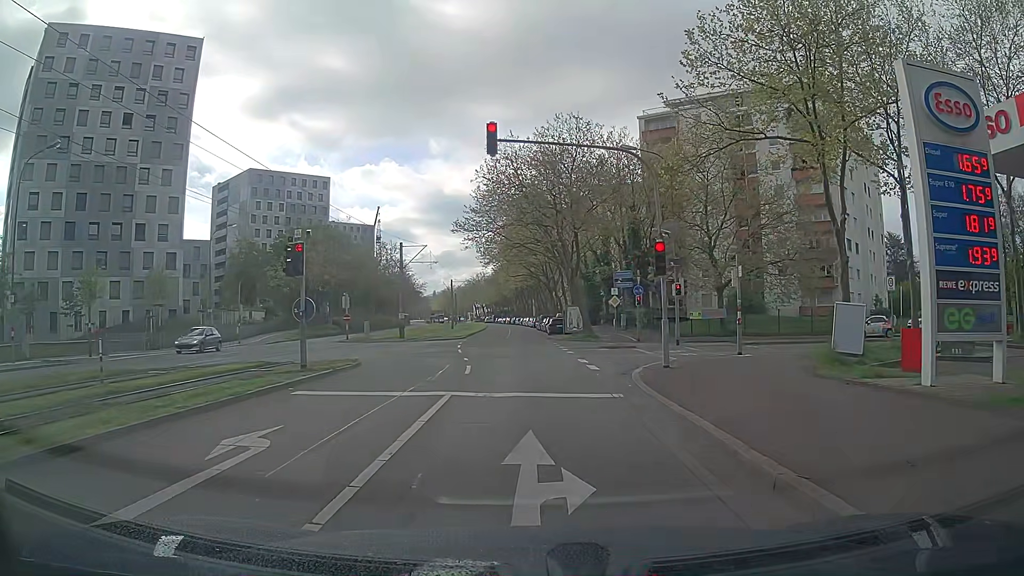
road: tertiary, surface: asphalt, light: Day
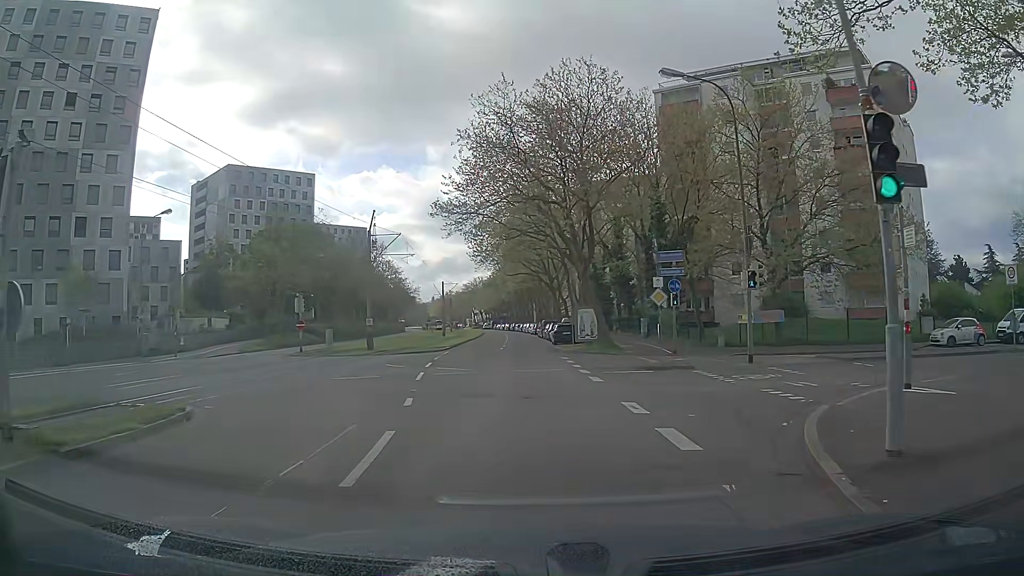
(+0.1, +10.9) m; 0°
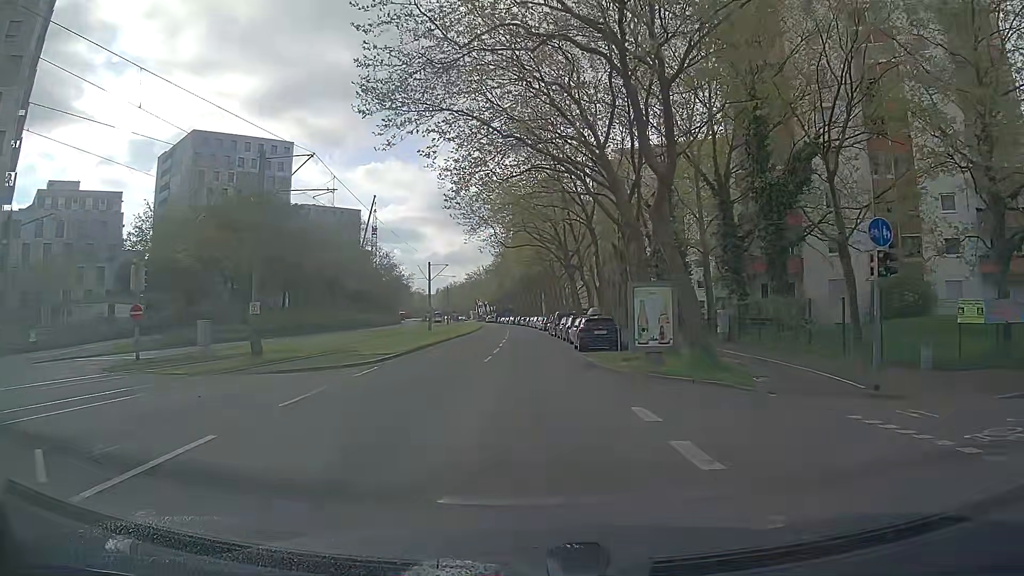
(+0.1, +19.5) m; 0°
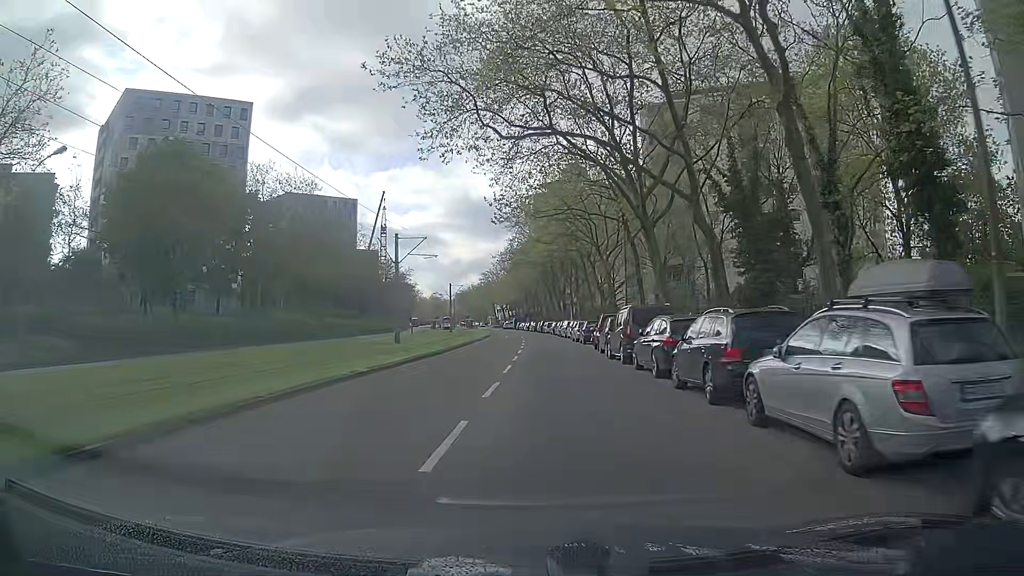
(-0.2, +28.5) m; -1°
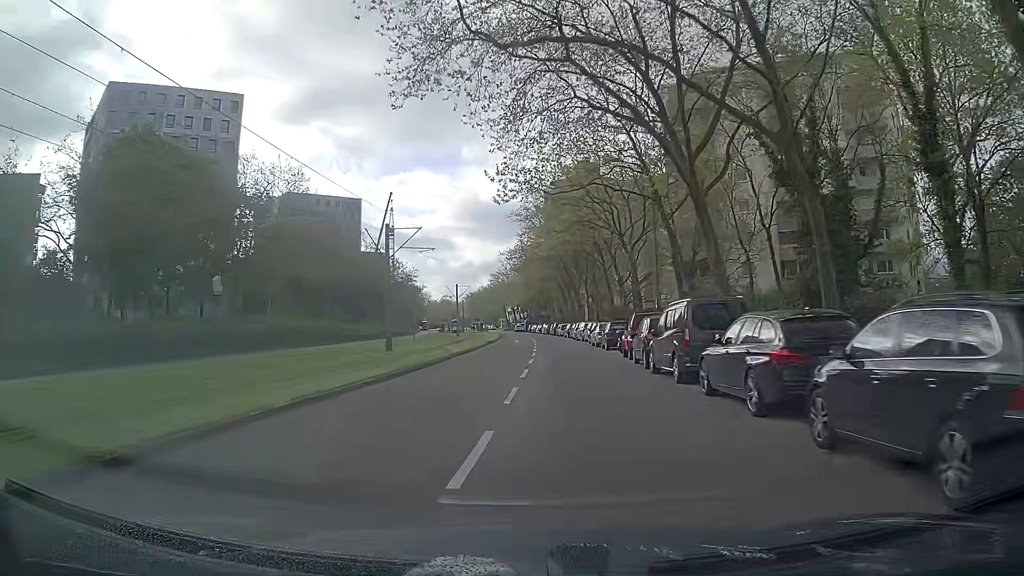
(-0.1, +6.4) m; -1°
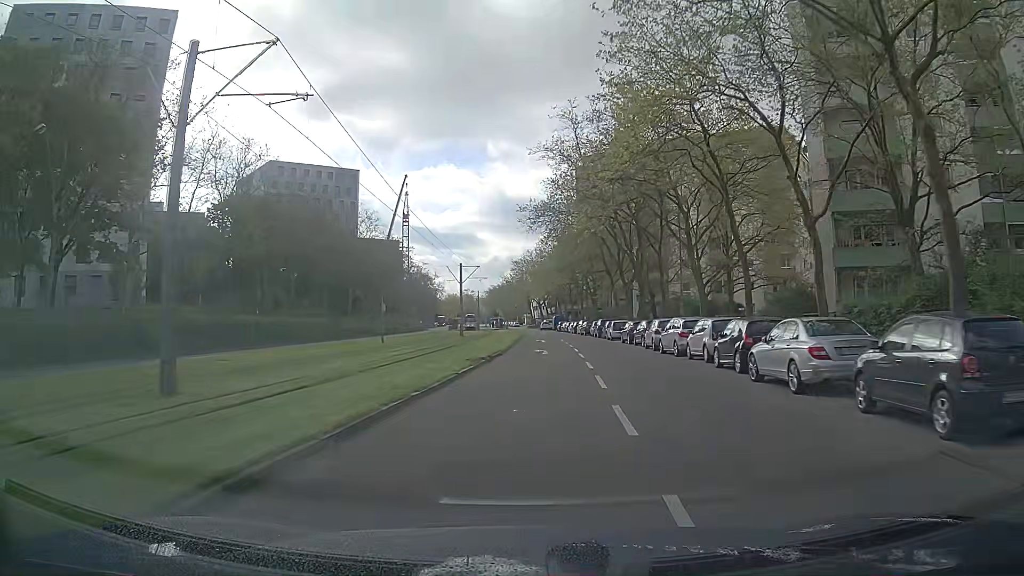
(-0.8, +27.4) m; -2°
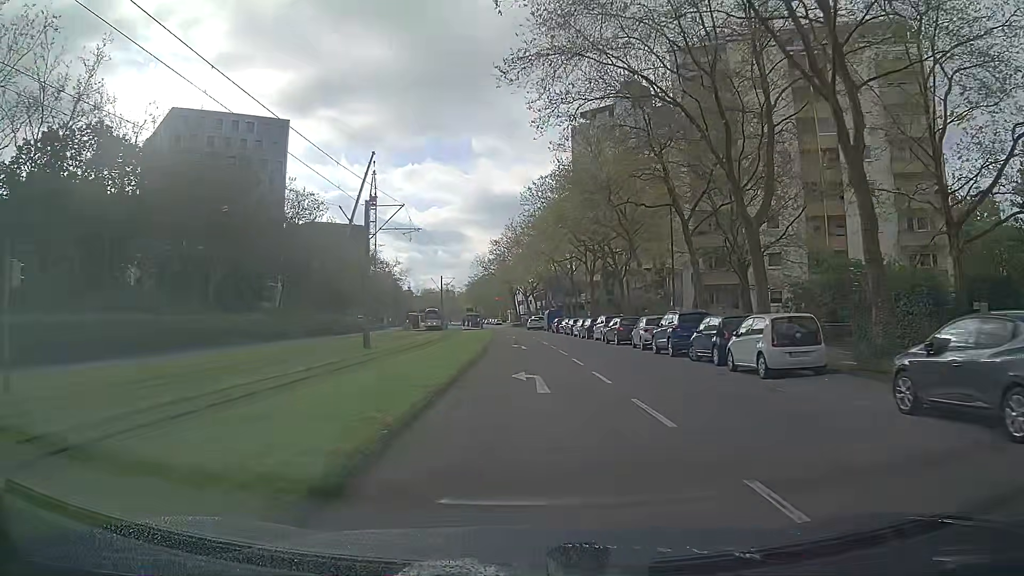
(+0.5, +35.5) m; +1°
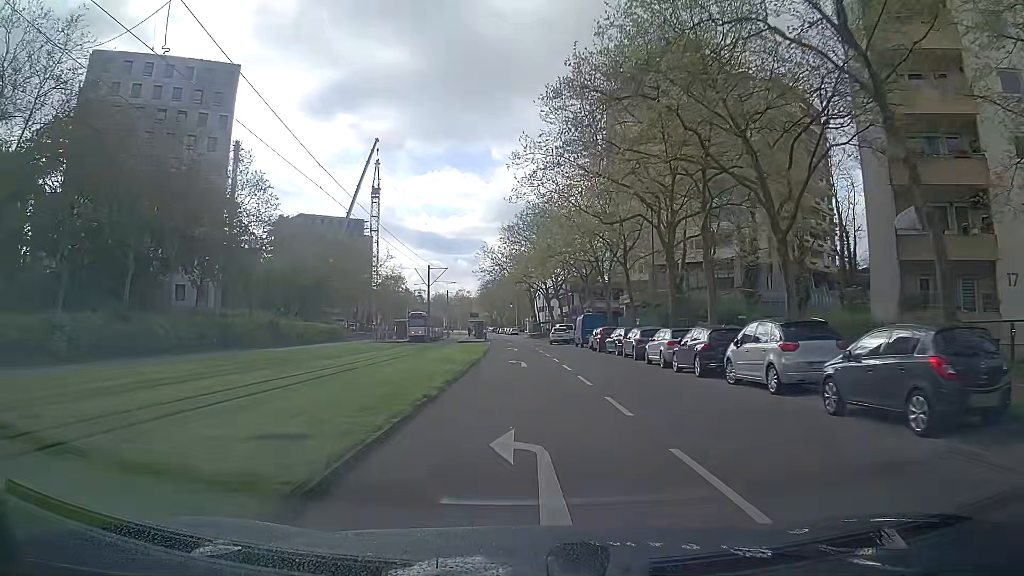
(-0.3, +27.7) m; -1°
(0, +10) (-1, +20) (-1, +30) (-1, +40) (-2, +50) (-2, +60) (-2, +70) (-2, +80) (-3, +90) (-3, +100) m
